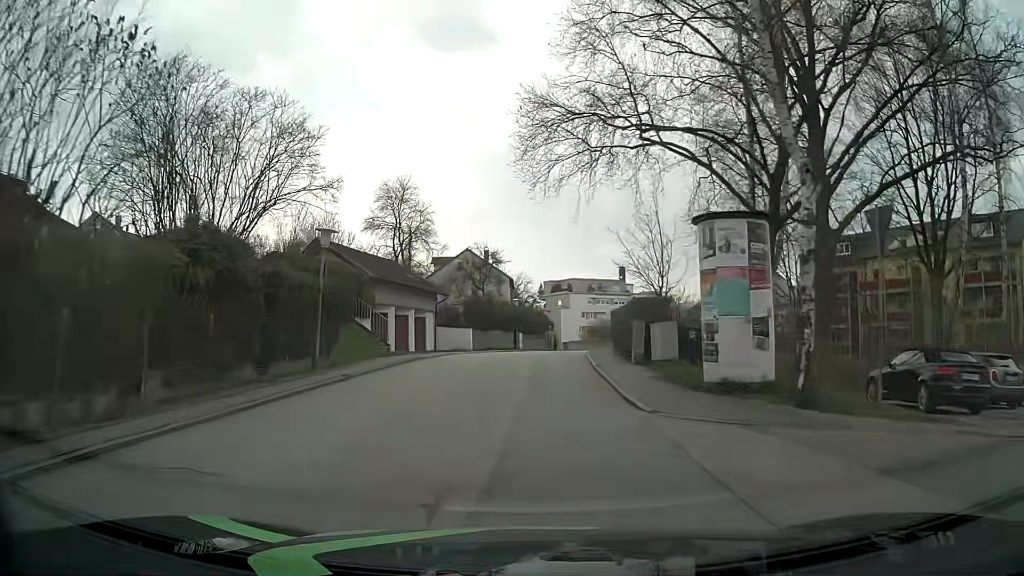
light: Day
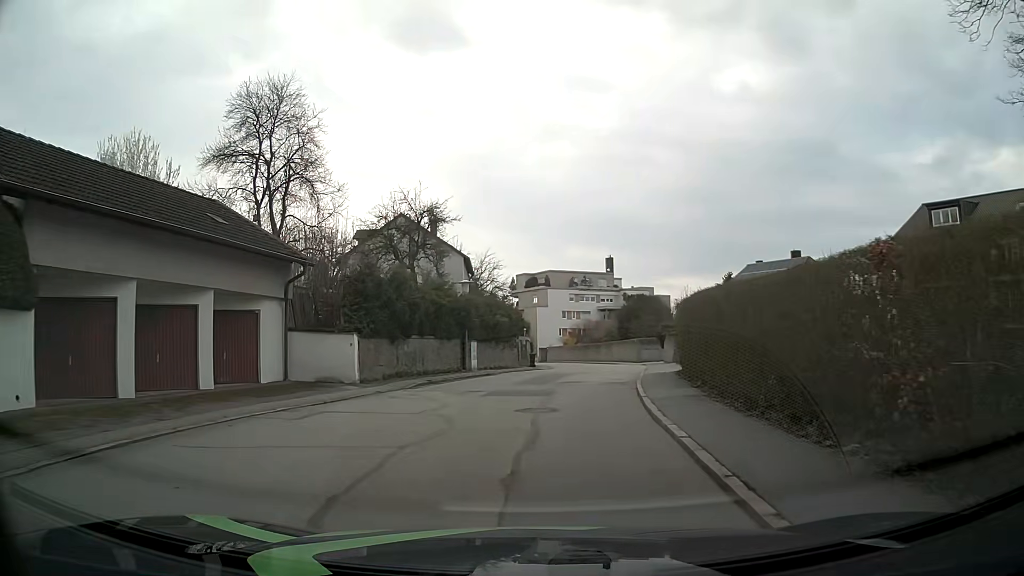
(+0.3, +22.5) m; +1°
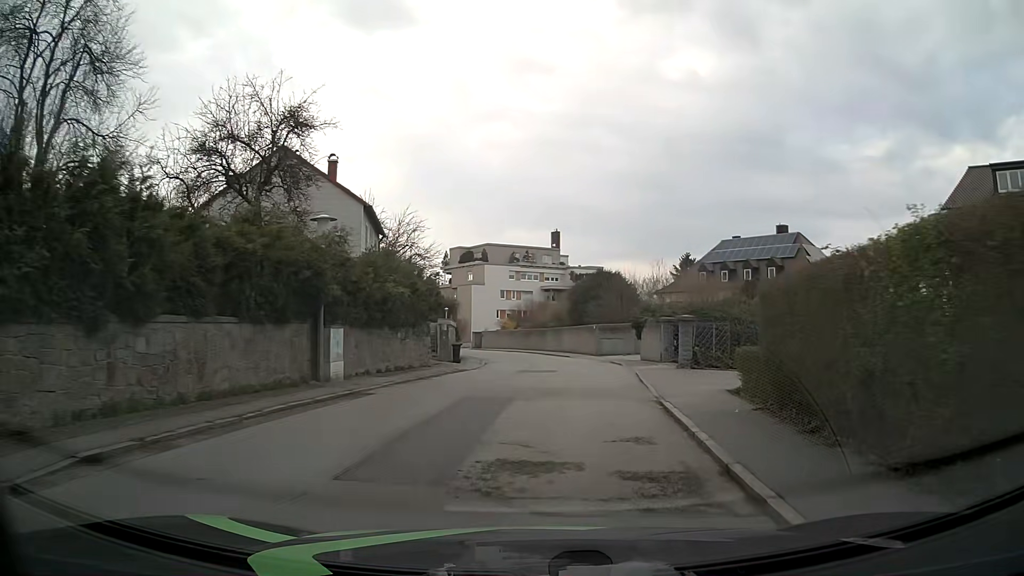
(+0.6, +13.4) m; +5°
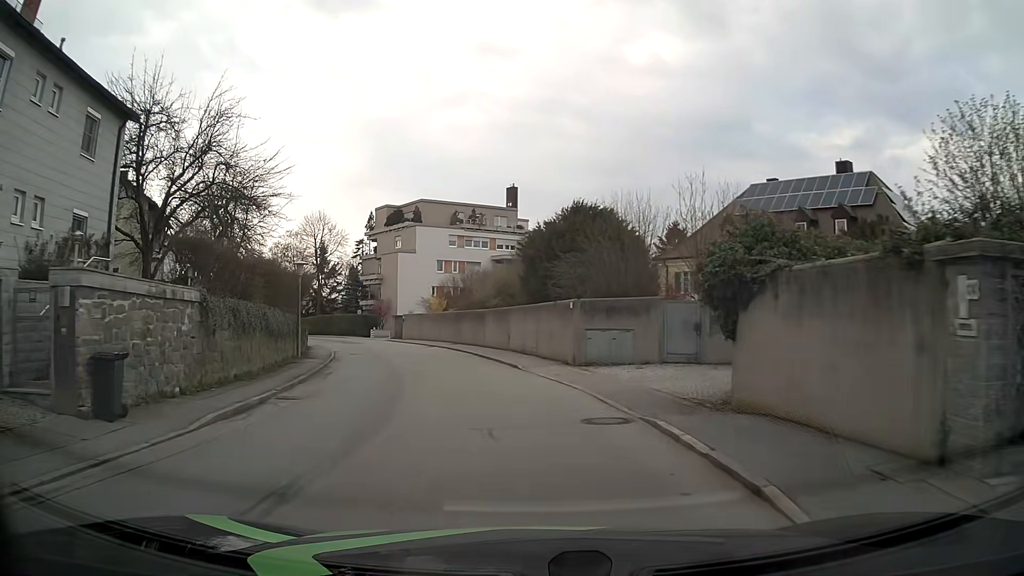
(+2.0, +23.7) m; +4°
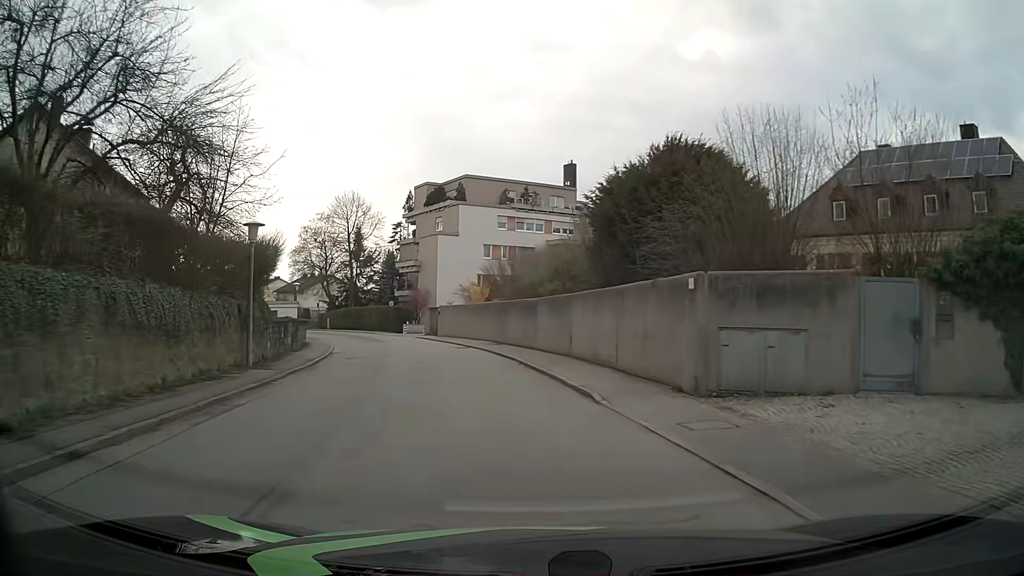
(-0.4, +9.8) m; -4°
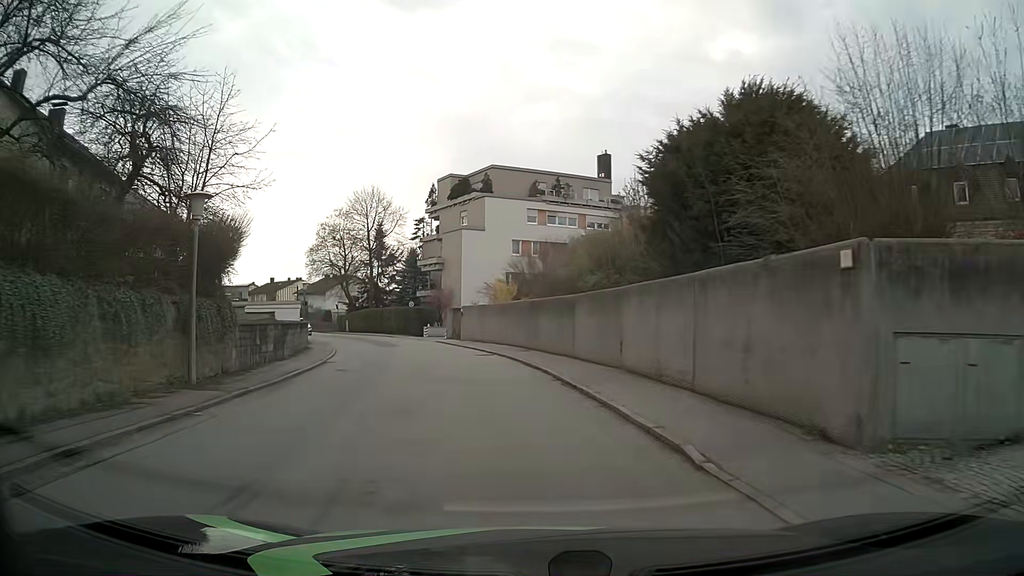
(-0.2, +4.9) m; -4°
